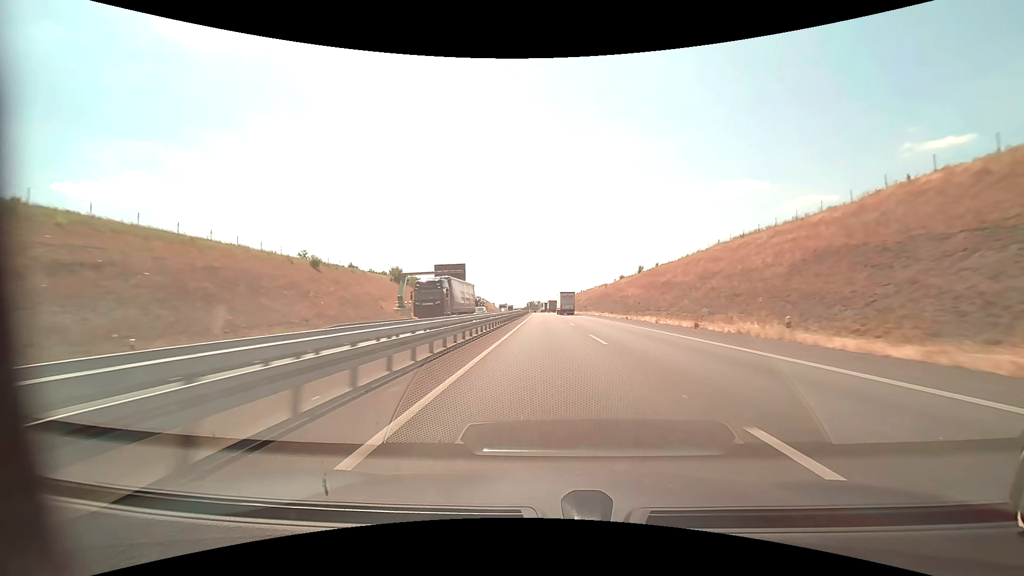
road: motorway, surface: asphalt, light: Day
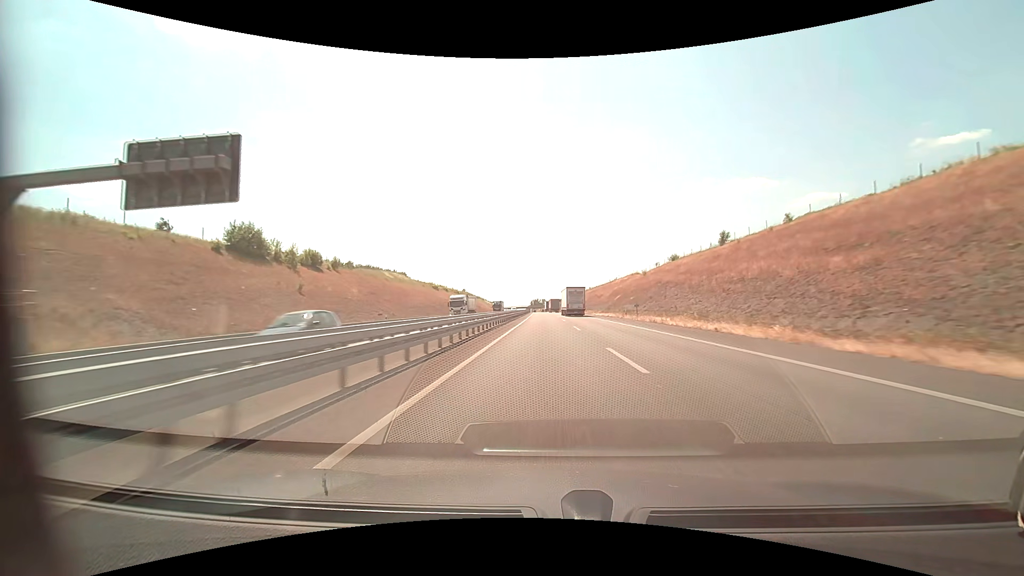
(-0.2, +62.3) m; 0°
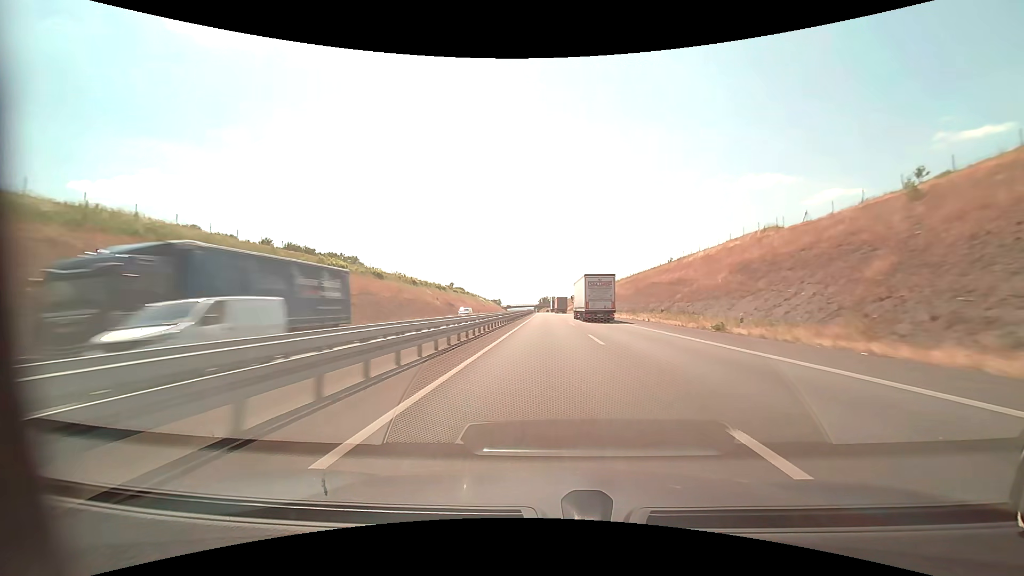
(-0.6, +83.2) m; -1°
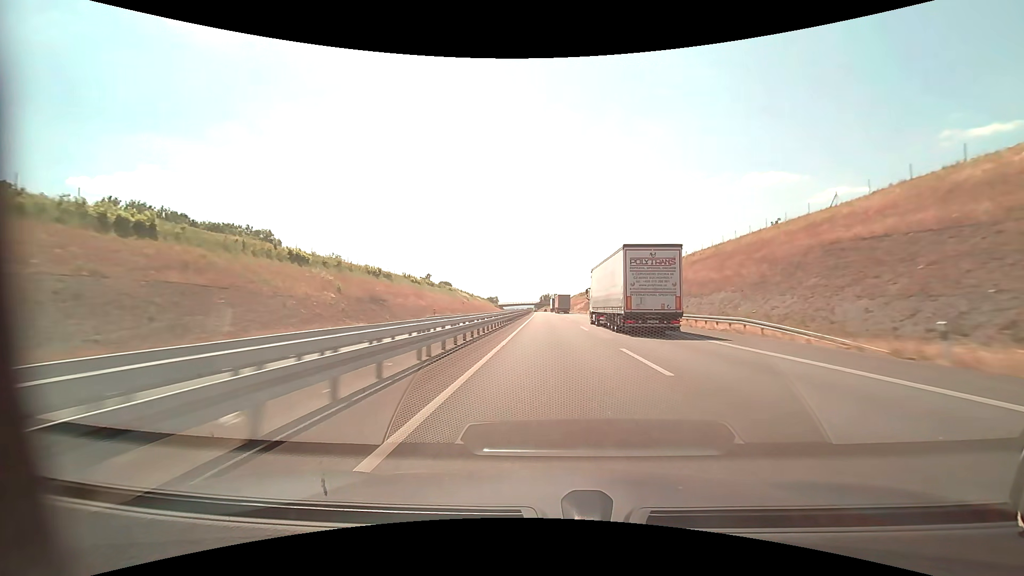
(-0.4, +62.5) m; 0°
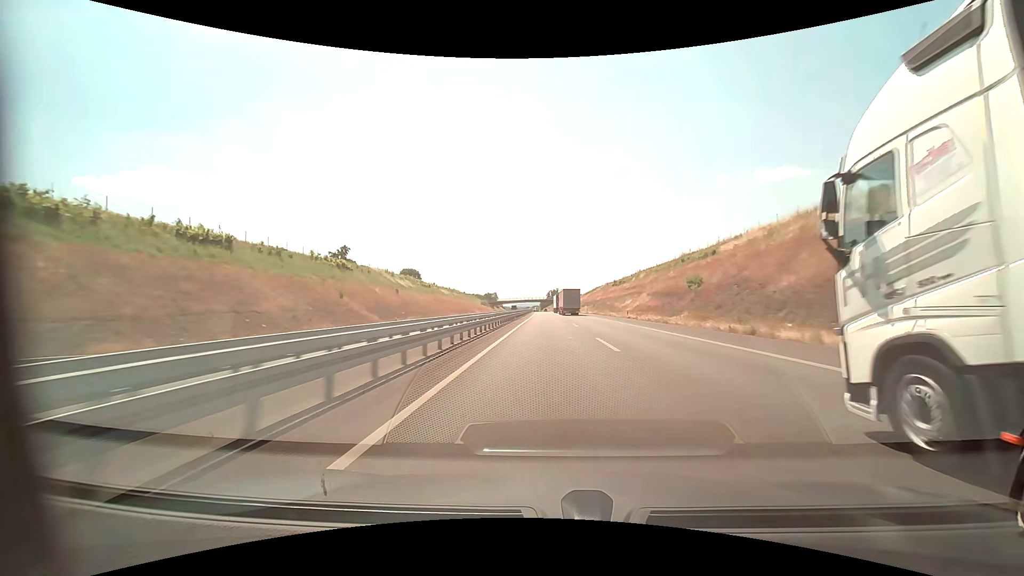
(-0.4, +104.1) m; -1°
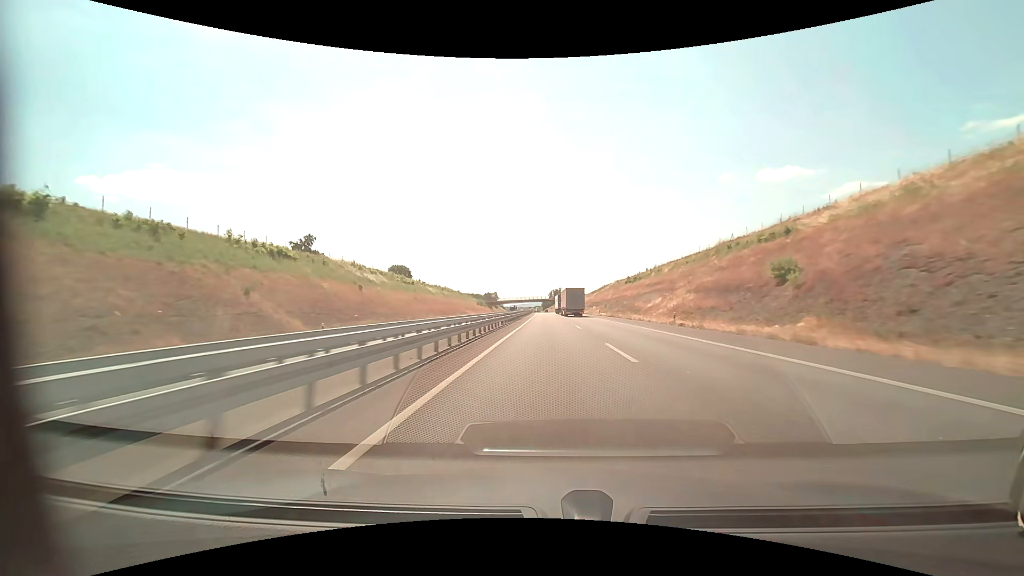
(-0.1, +20.8) m; 0°
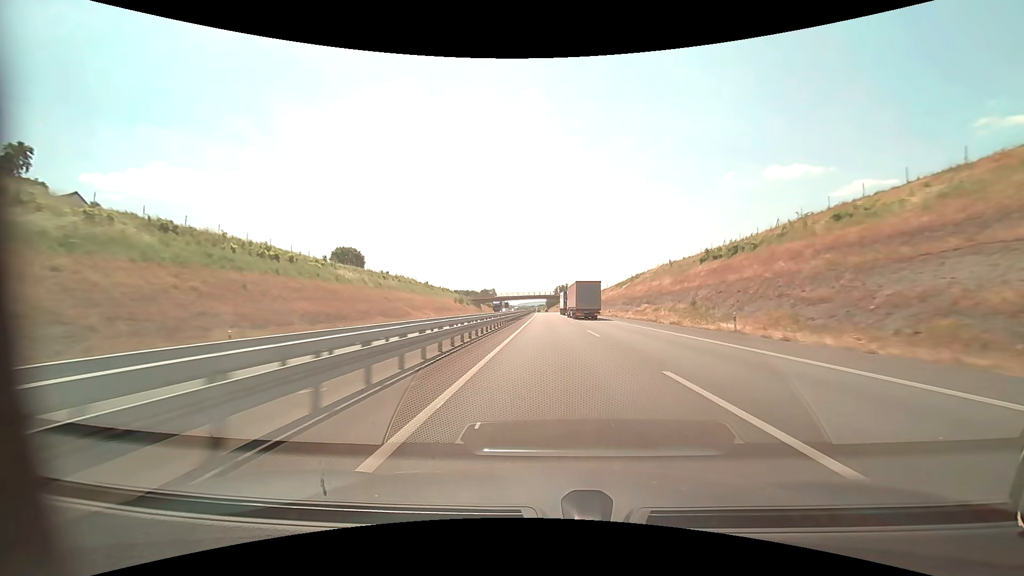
(-0.5, +62.4) m; -1°
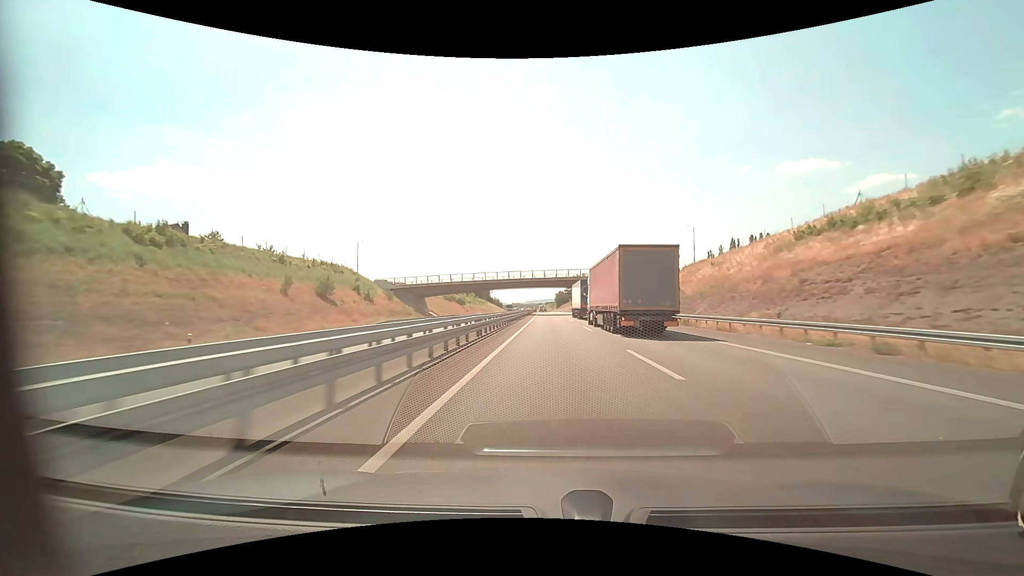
(-0.7, +104.0) m; -1°
(0, +10) (0, +20) (0, +30) (0, +40) (0, +50) (0, +60) (0, +70) (0, +80) (0, +90) (0, +100) m
